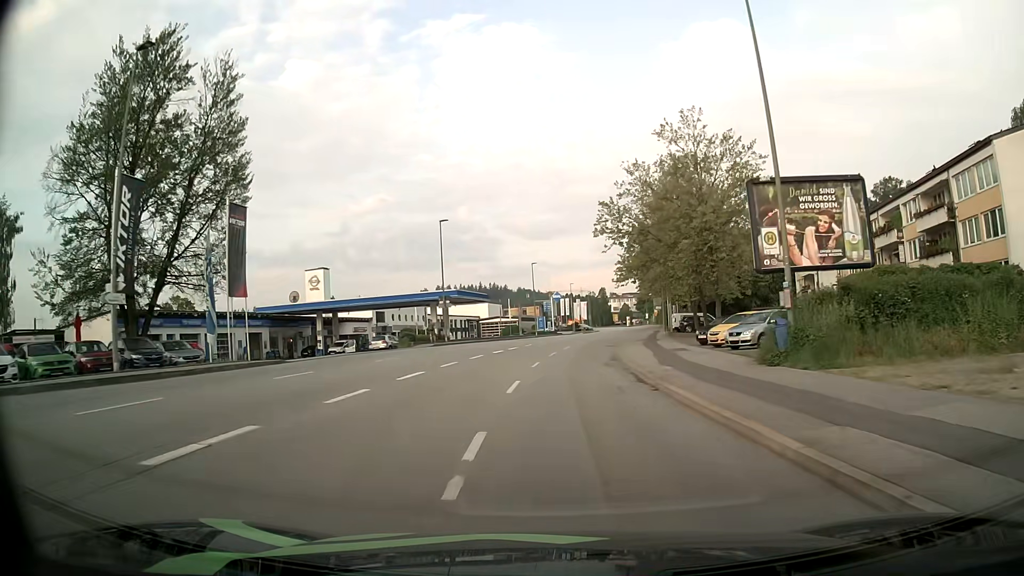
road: tertiary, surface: asphalt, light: Day
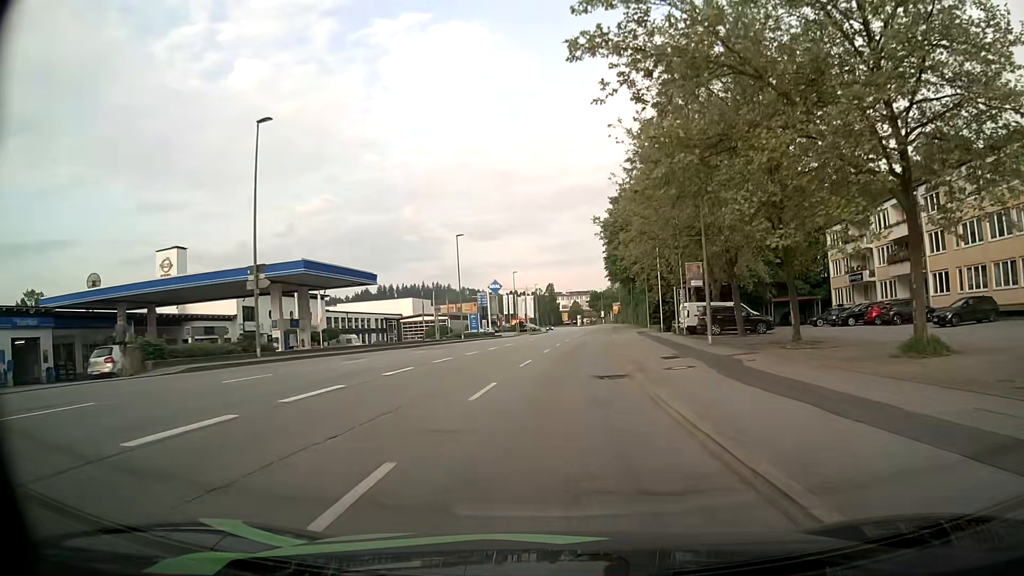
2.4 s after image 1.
(+1.2, +29.2) m; +5°
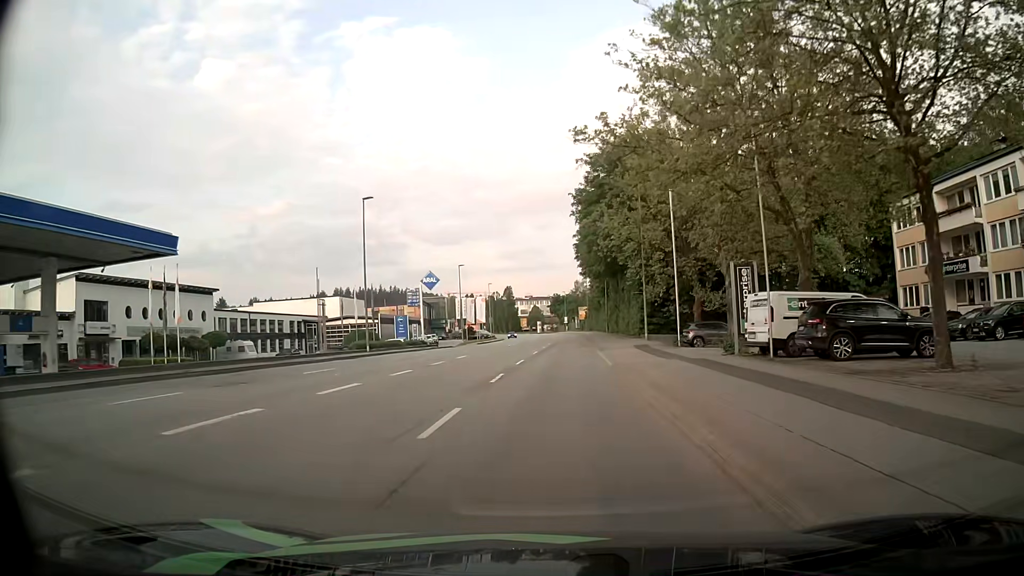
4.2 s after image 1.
(+0.7, +21.9) m; +2°
